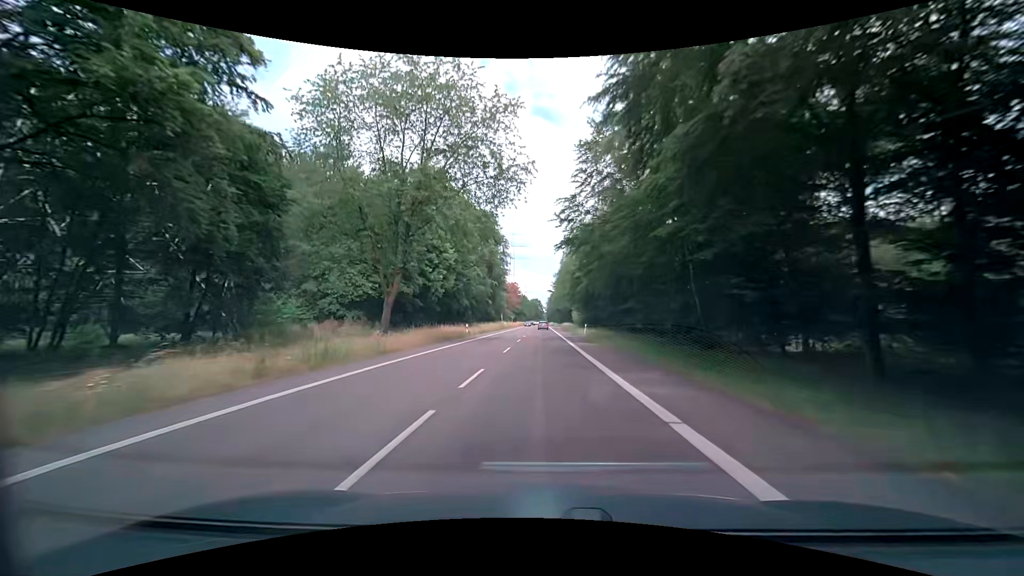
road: secondary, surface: asphalt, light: Day
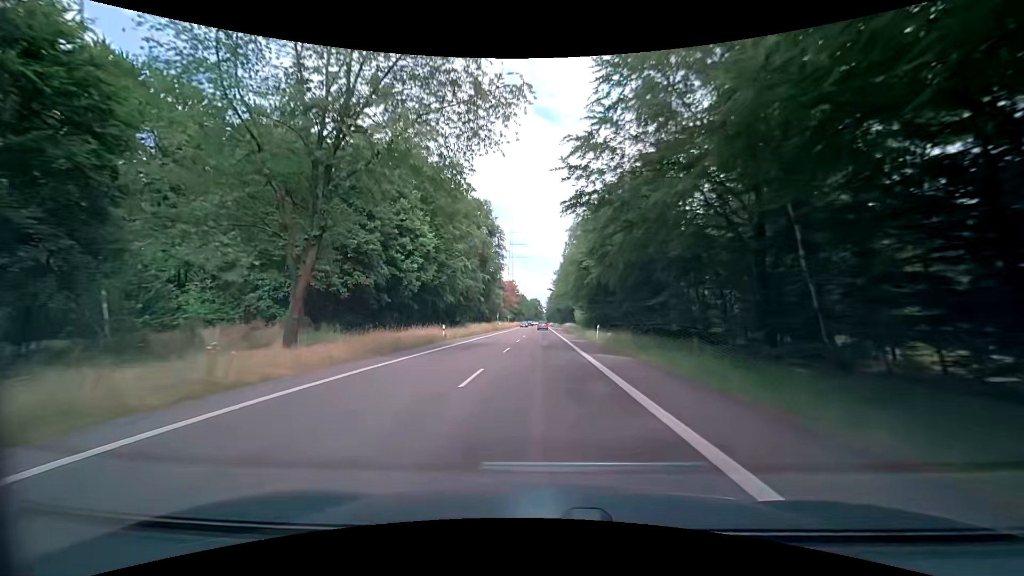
(0.0, +11.3) m; 0°
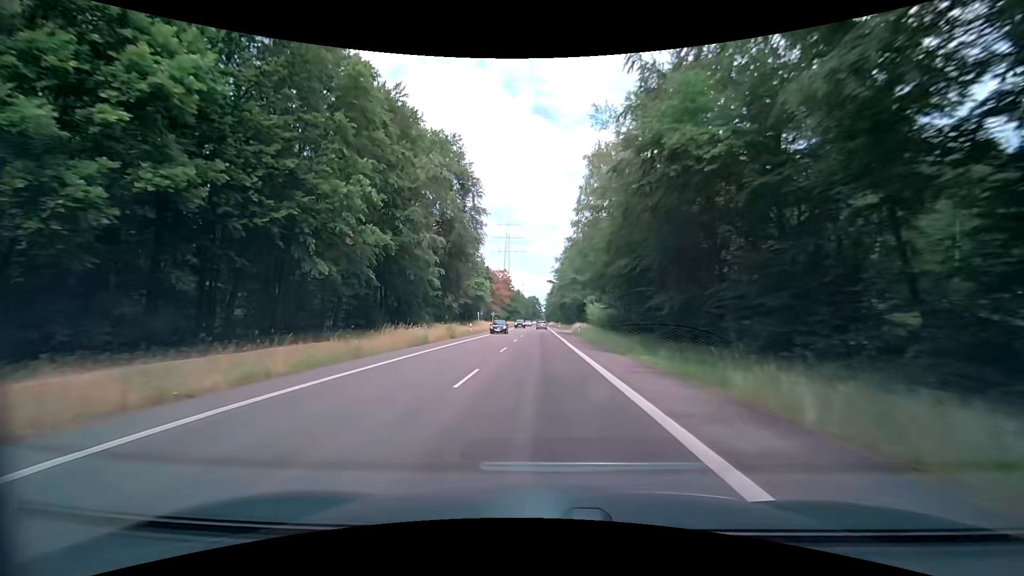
(+0.1, +34.3) m; 0°
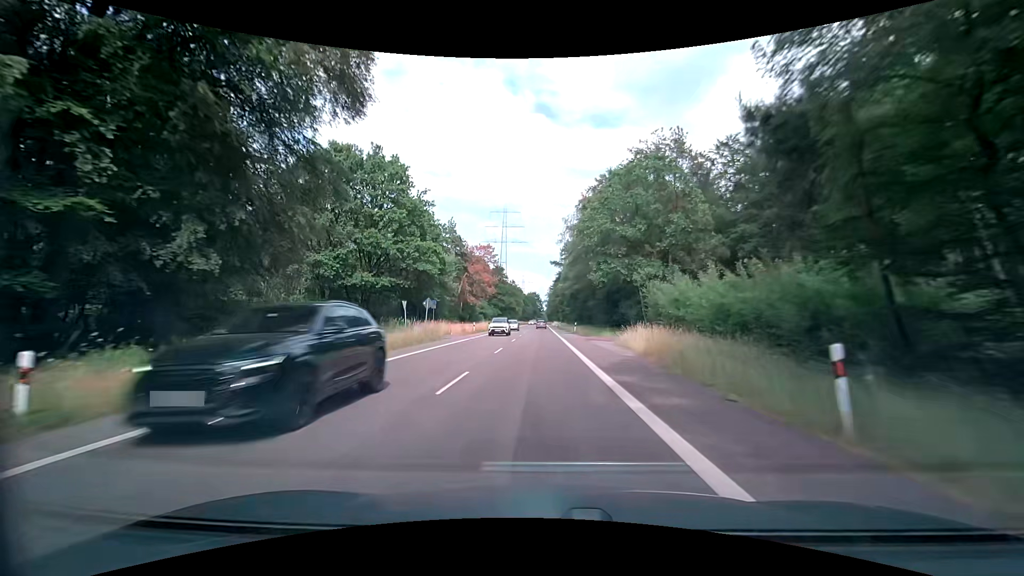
(0.0, +46.6) m; 0°
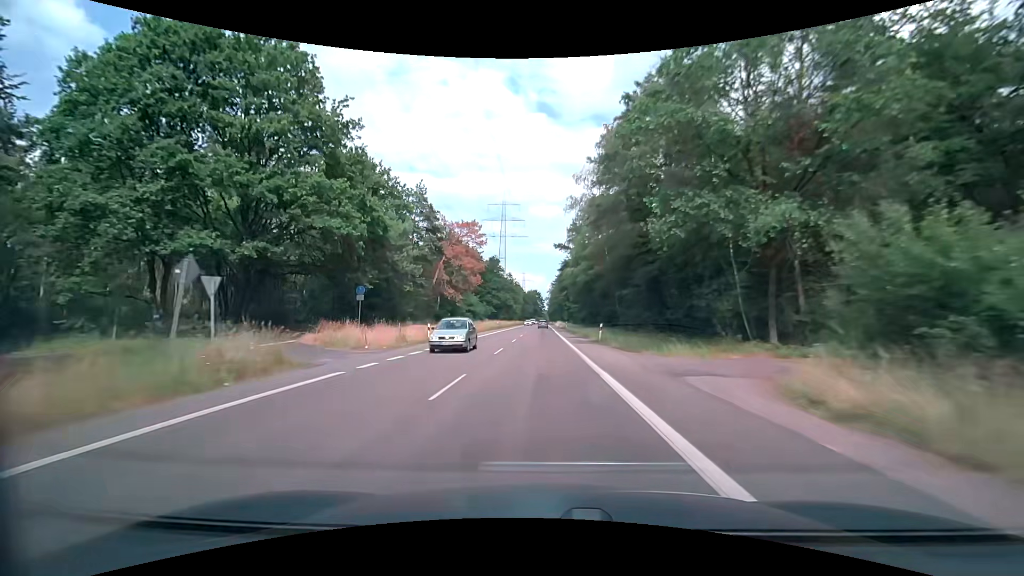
(+0.1, +23.4) m; 0°
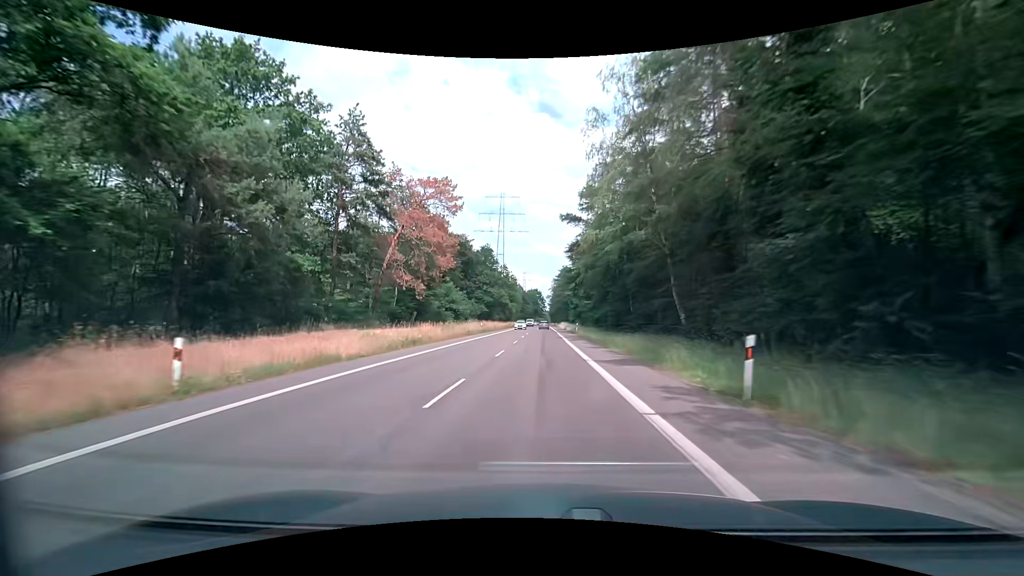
(-0.1, +23.4) m; -1°
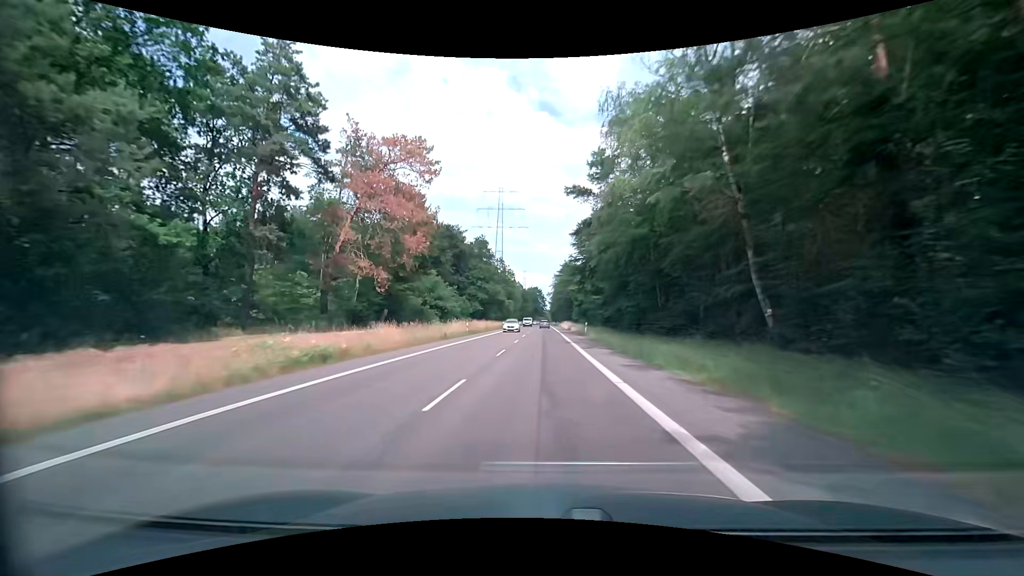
(+0.1, +11.7) m; +1°
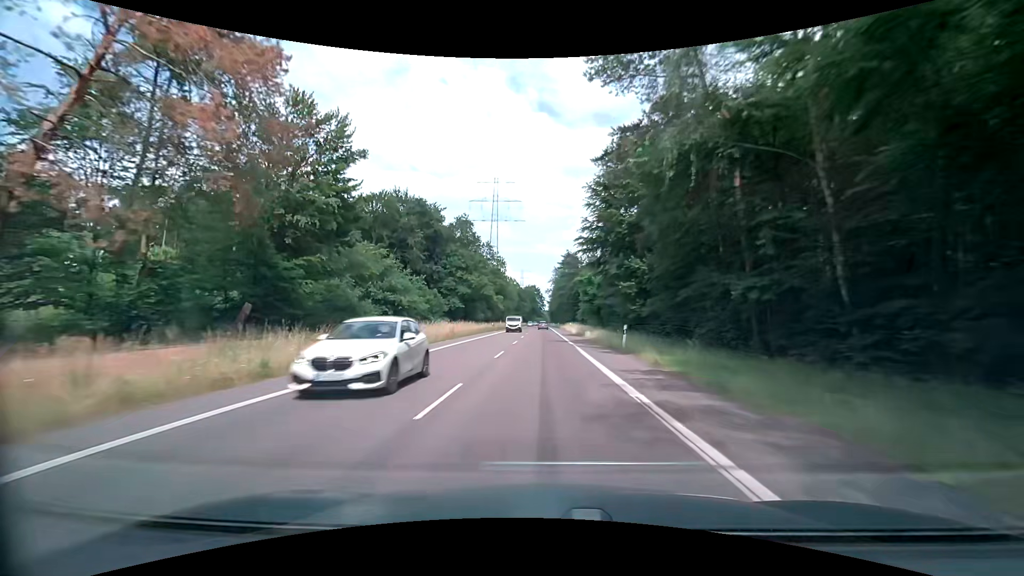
(-0.2, +23.4) m; 0°
(0, +10) (0, +20) (0, +30) (0, +40) (0, +50) (0, +60) (0, +70) (0, +80) (0, +90) (-1, +100) m
